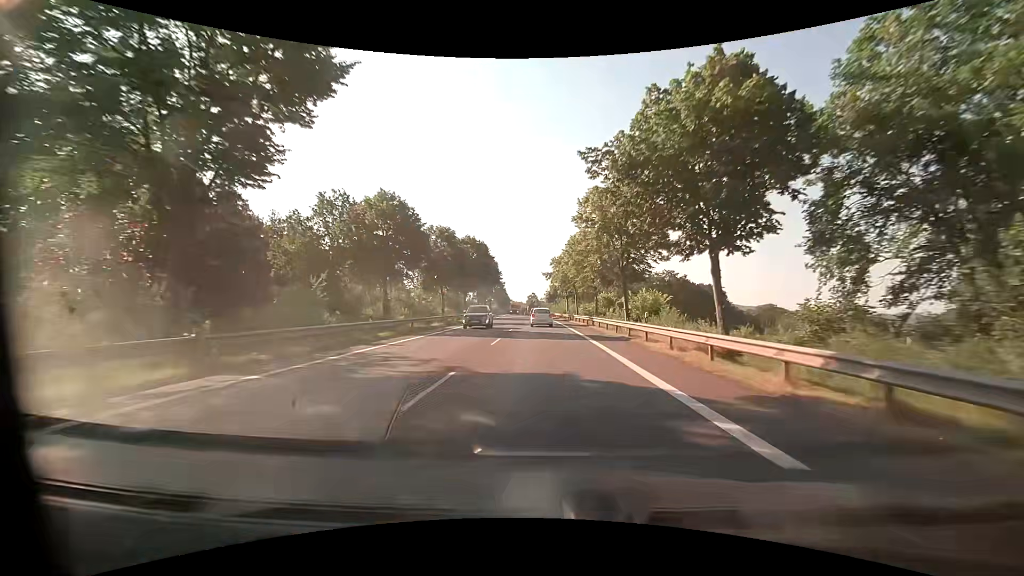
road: primary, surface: asphalt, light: Day
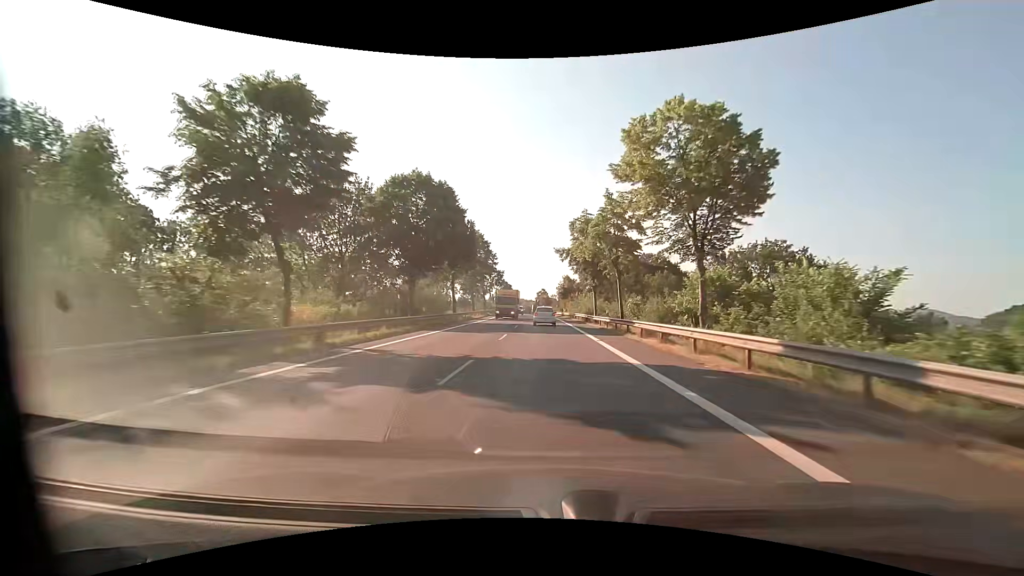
(-0.2, +34.2) m; -1°
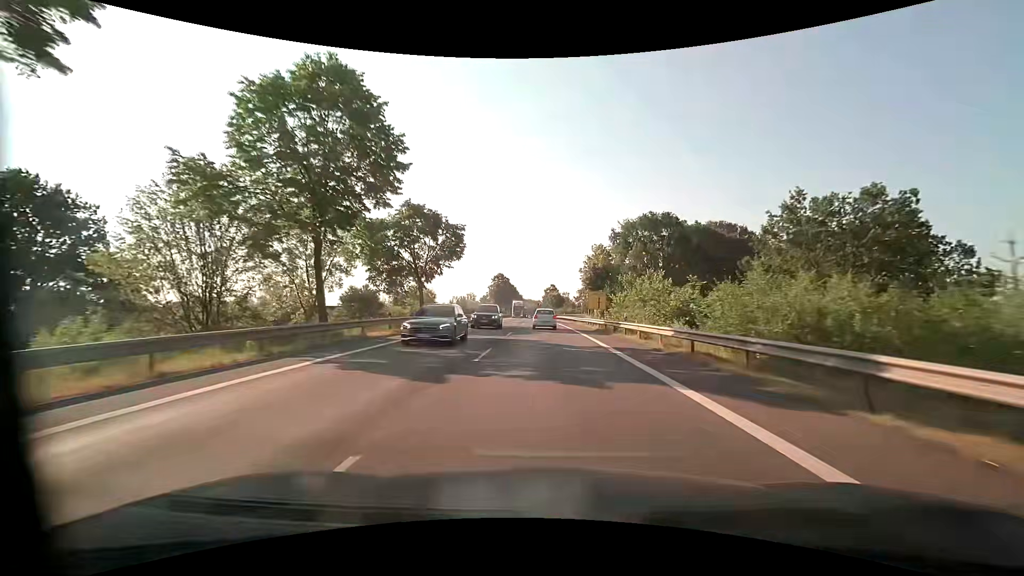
(-0.9, +56.0) m; -1°
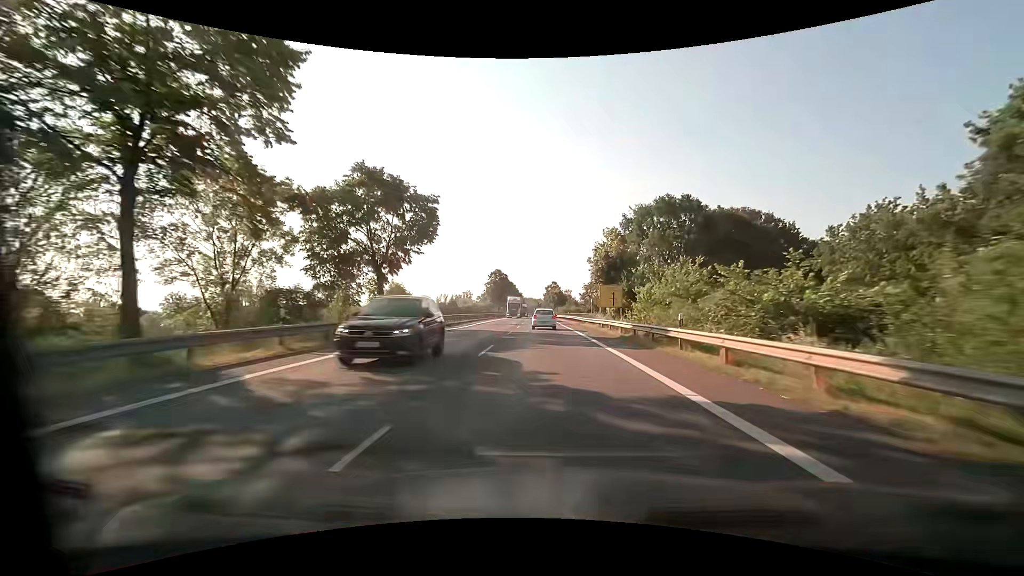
(0.0, +10.9) m; 0°
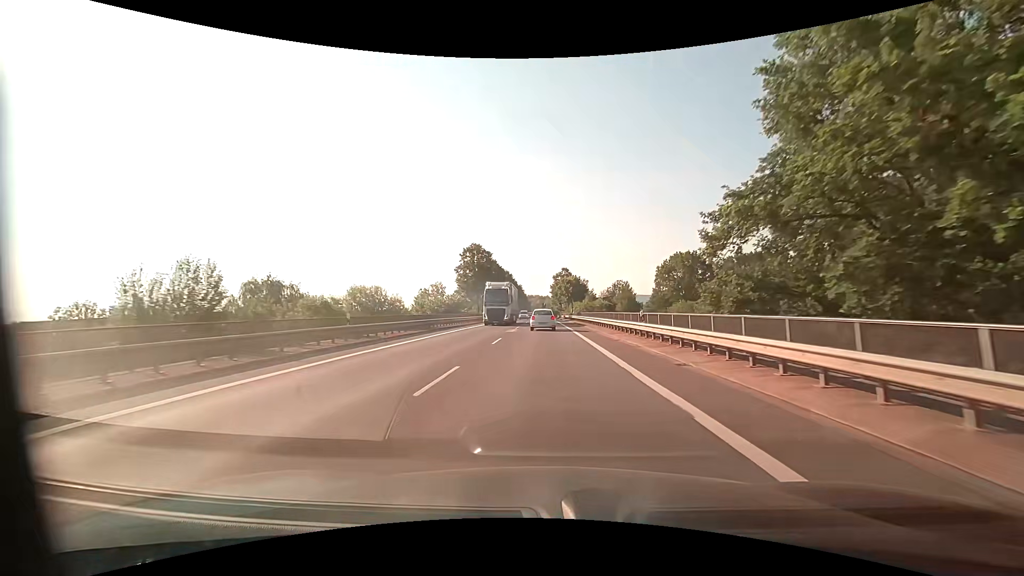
(-0.5, +54.0) m; -1°
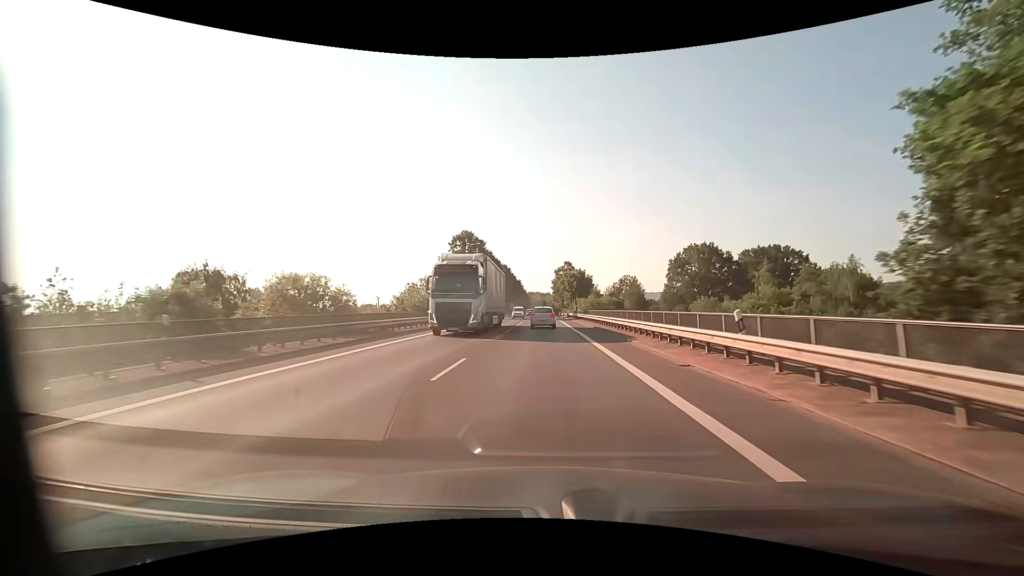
(0.0, +10.7) m; 0°
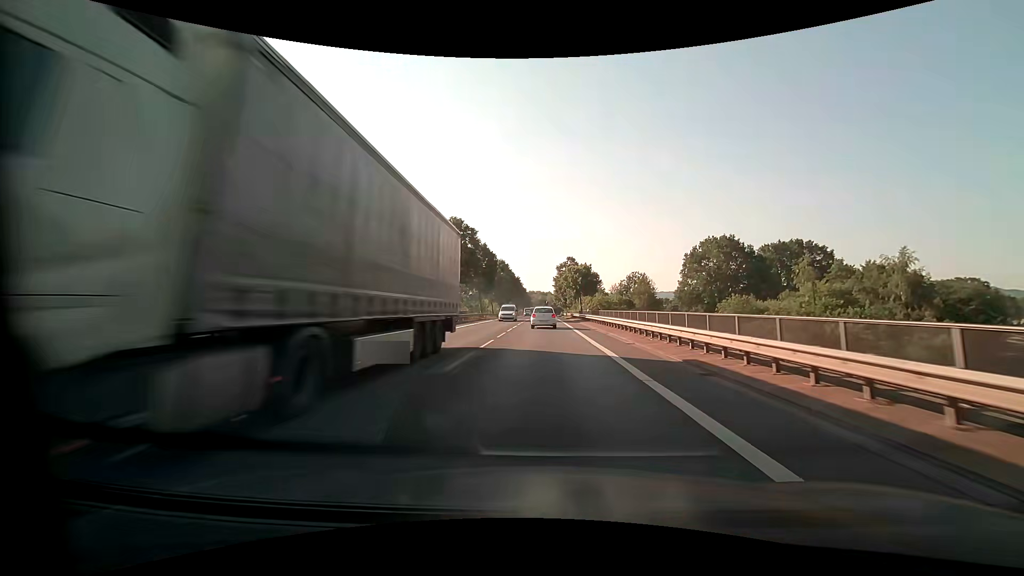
(0.0, +10.6) m; 0°
